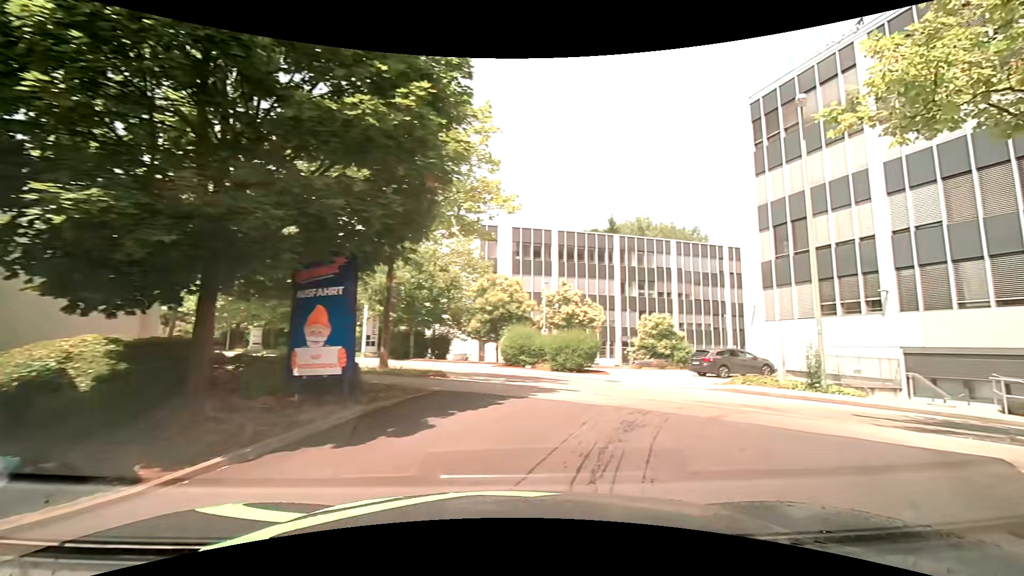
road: service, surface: asphalt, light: Day
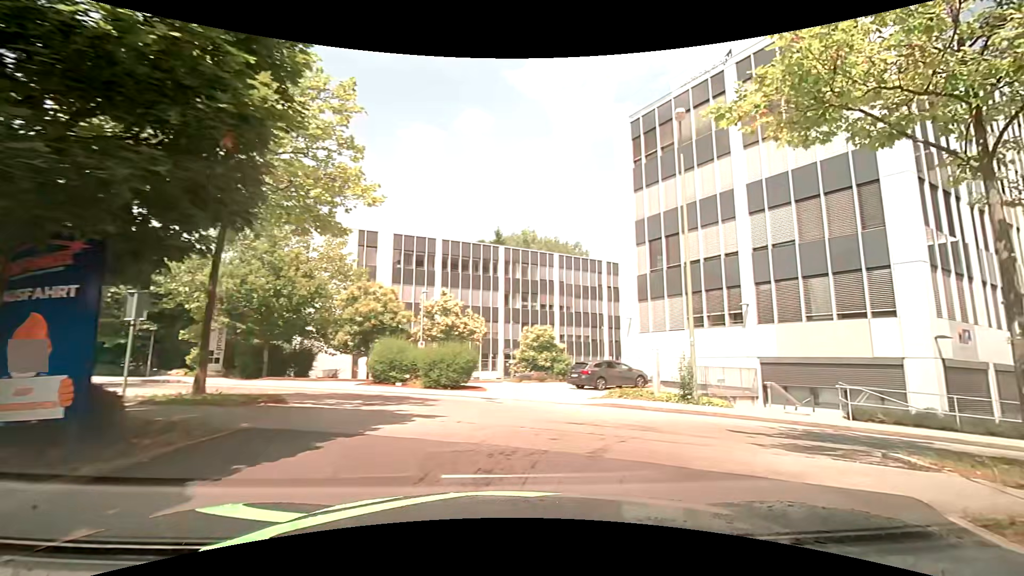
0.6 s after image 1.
(+0.3, +1.7) m; +15°
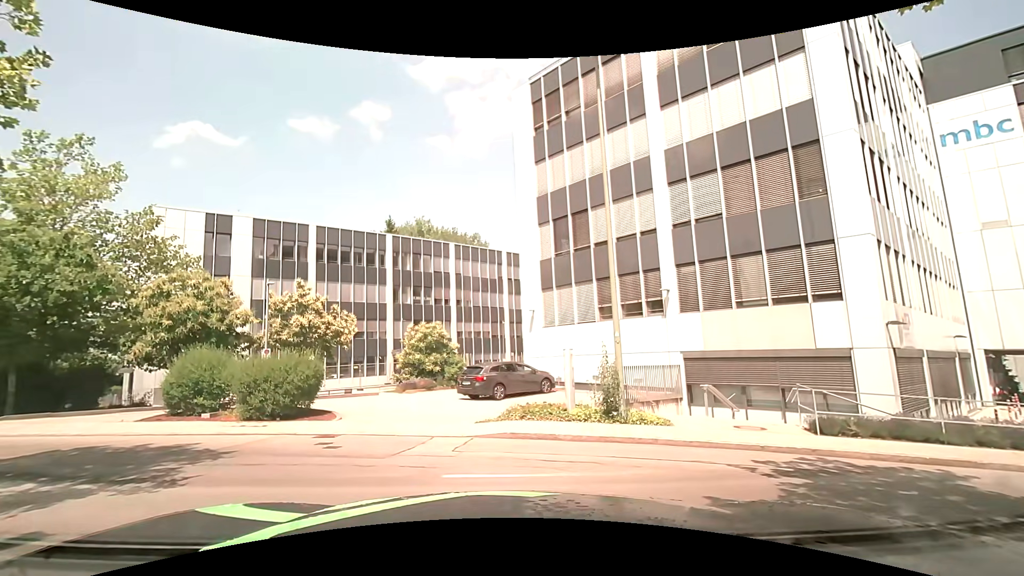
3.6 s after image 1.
(+0.9, +5.0) m; +13°
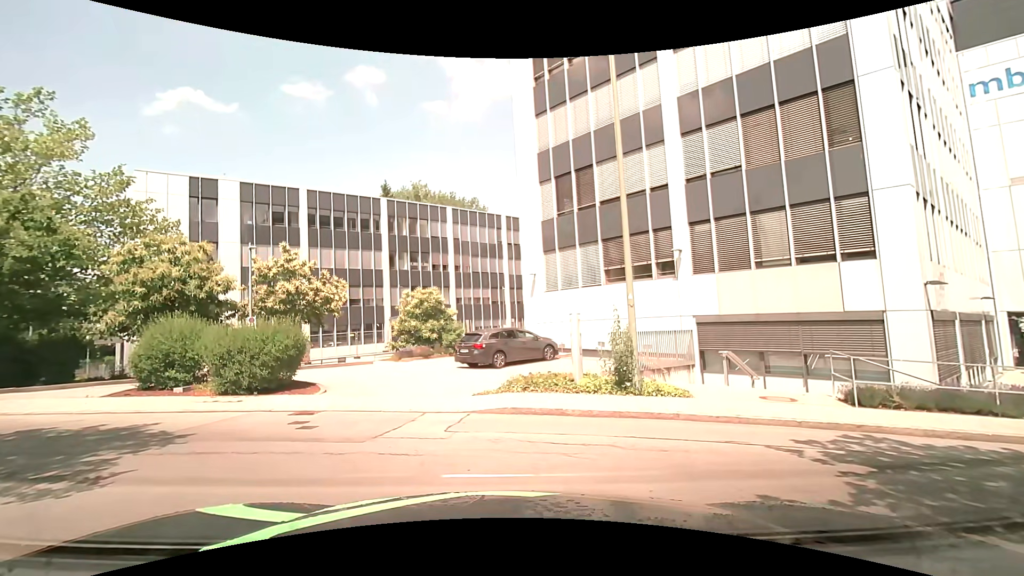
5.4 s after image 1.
(0.0, +1.3) m; 0°
